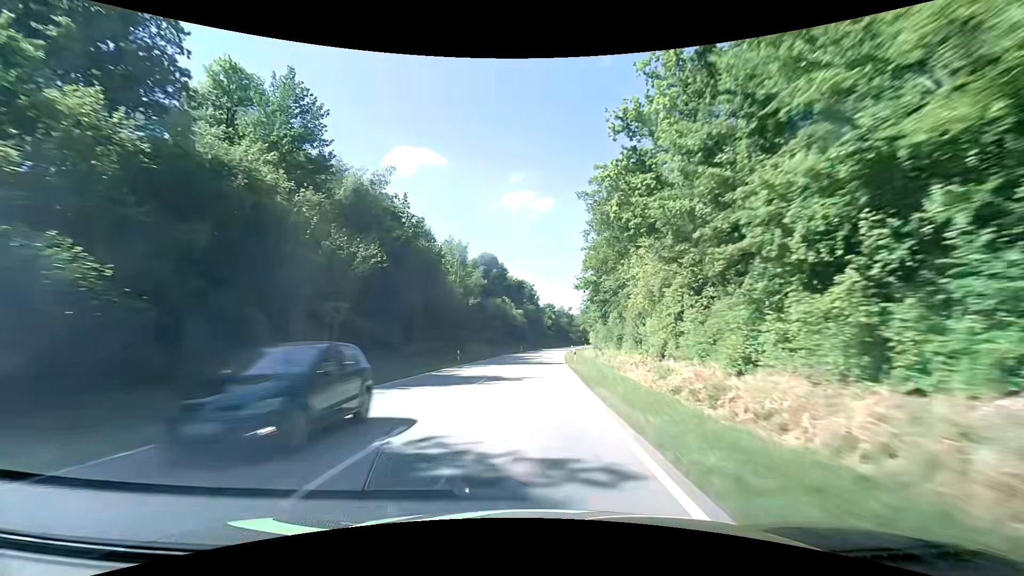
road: secondary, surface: asphalt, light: Day
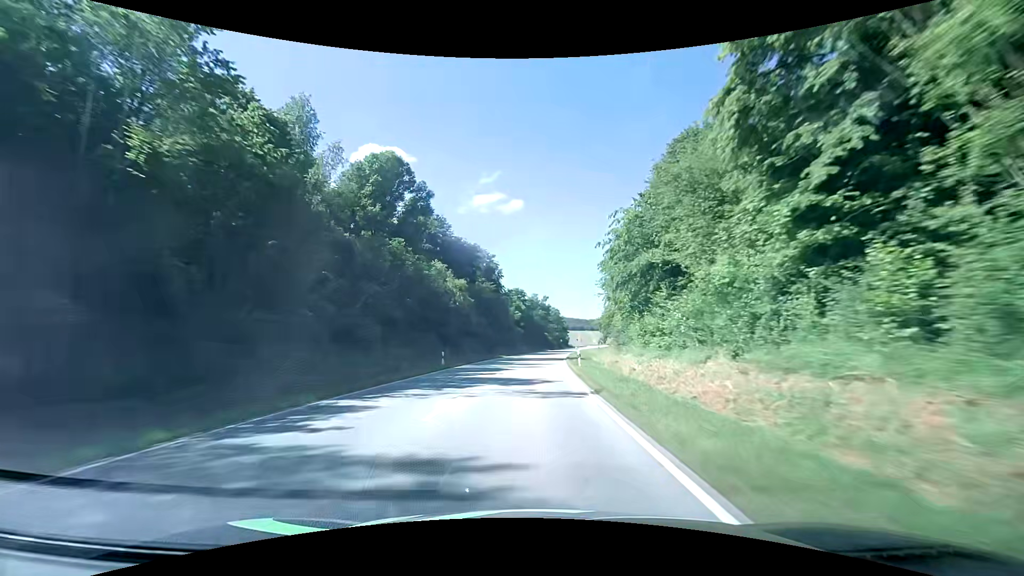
(+2.0, +55.3) m; +4°
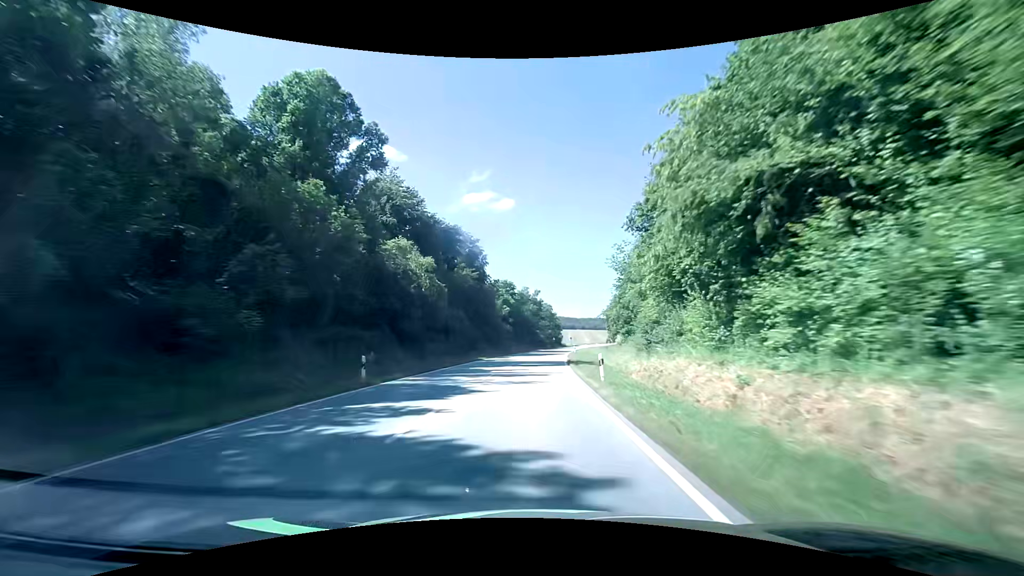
(+0.2, +14.0) m; +1°
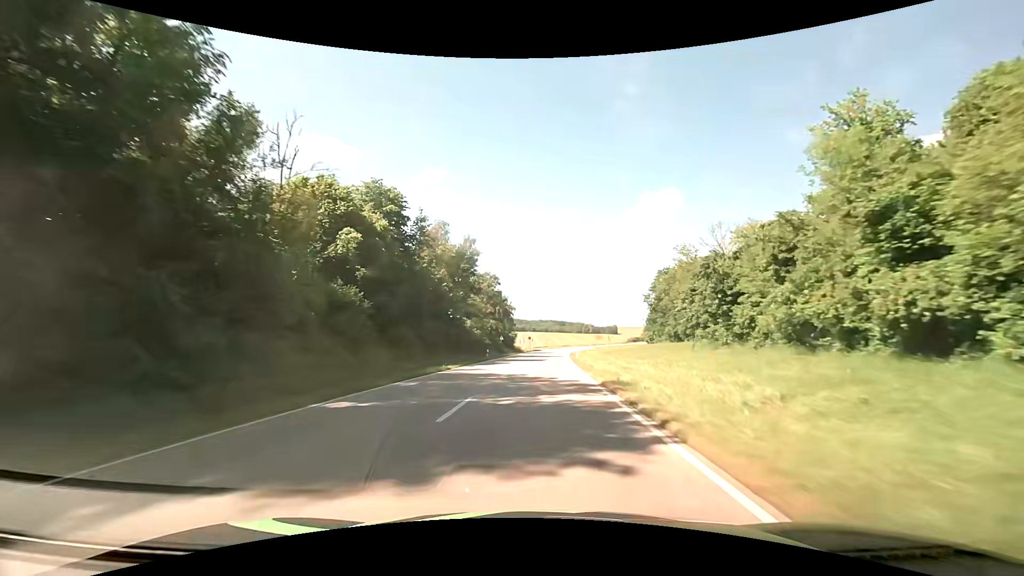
(+3.7, +70.3) m; +6°
(0, +10) (0, +20) (+1, +30) (+2, +40) (+2, +50) (+3, +60) (+4, +70) (+5, +80) (+6, +90) (+7, +100) m
